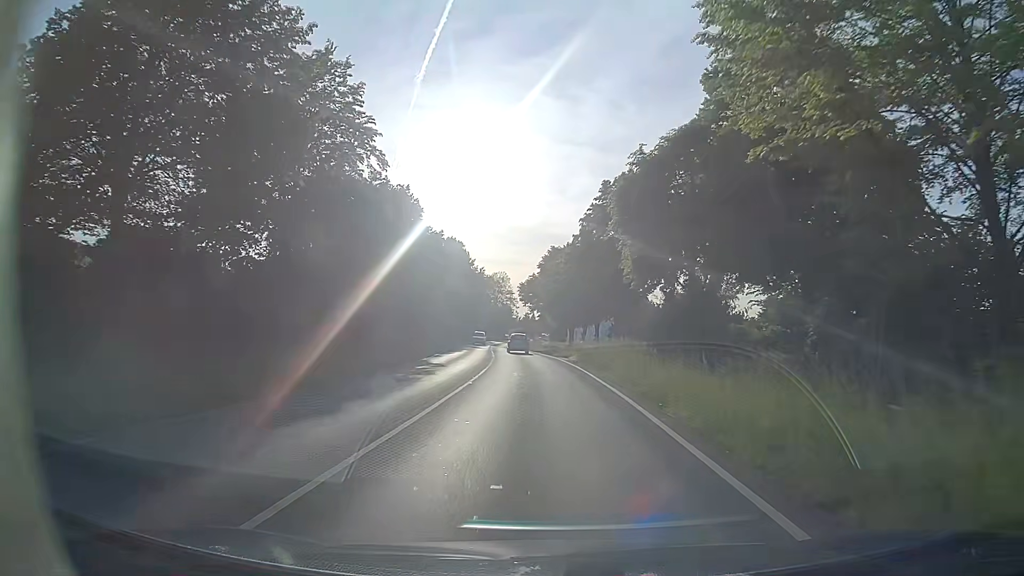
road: primary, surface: asphalt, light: Day
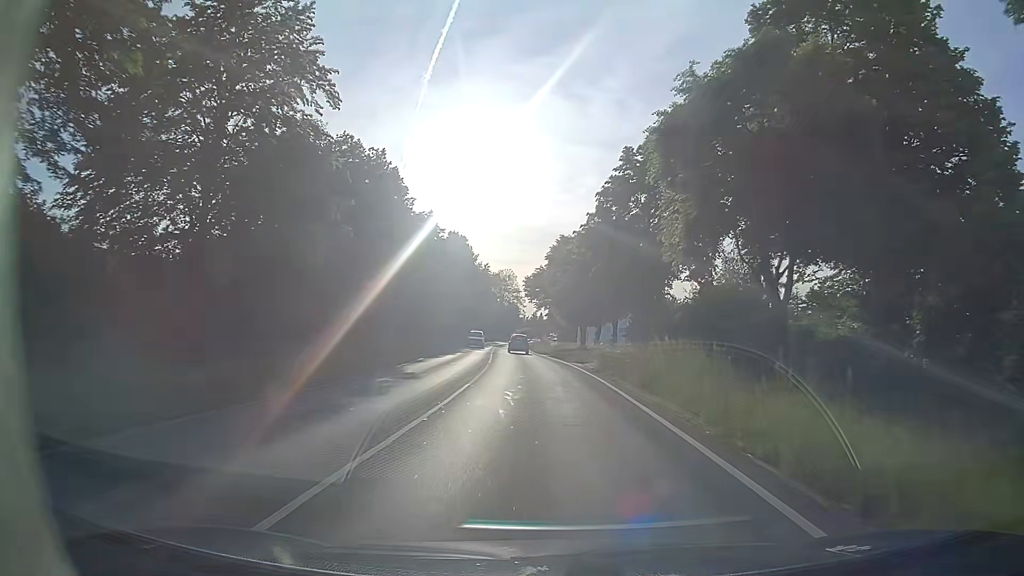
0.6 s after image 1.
(0.0, +8.4) m; 0°
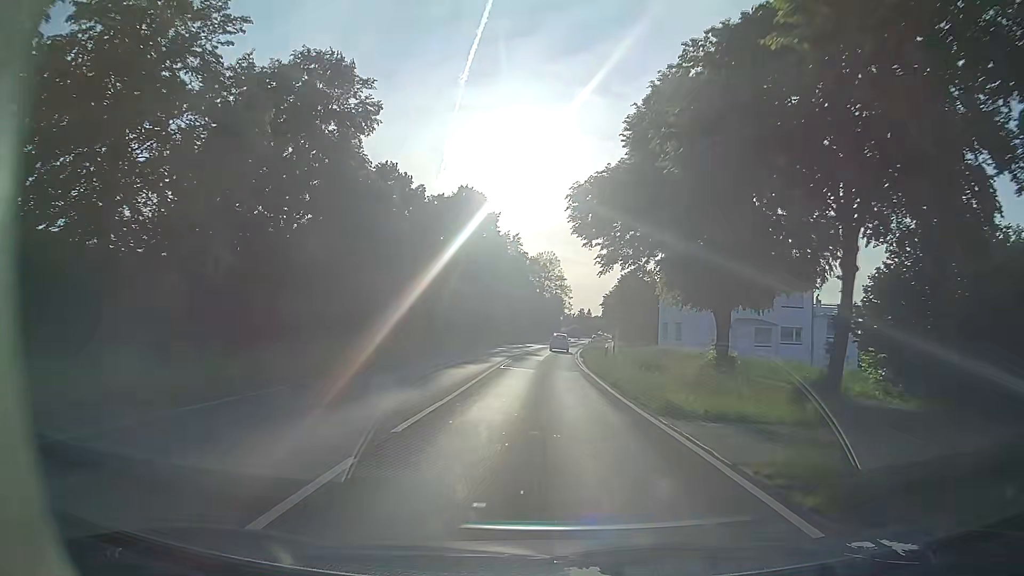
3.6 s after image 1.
(-1.5, +42.0) m; -4°
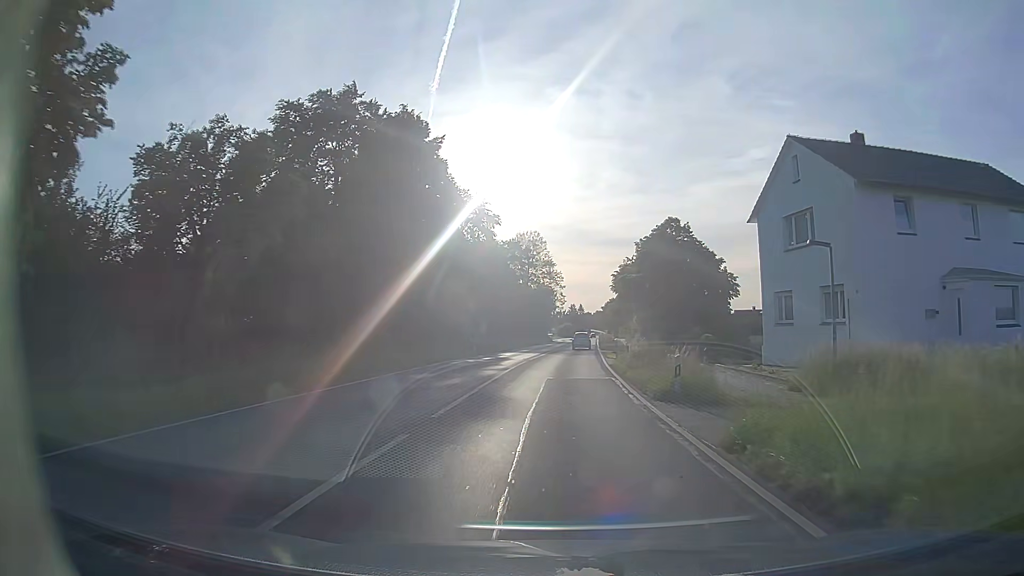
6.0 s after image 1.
(+0.2, +33.9) m; +2°
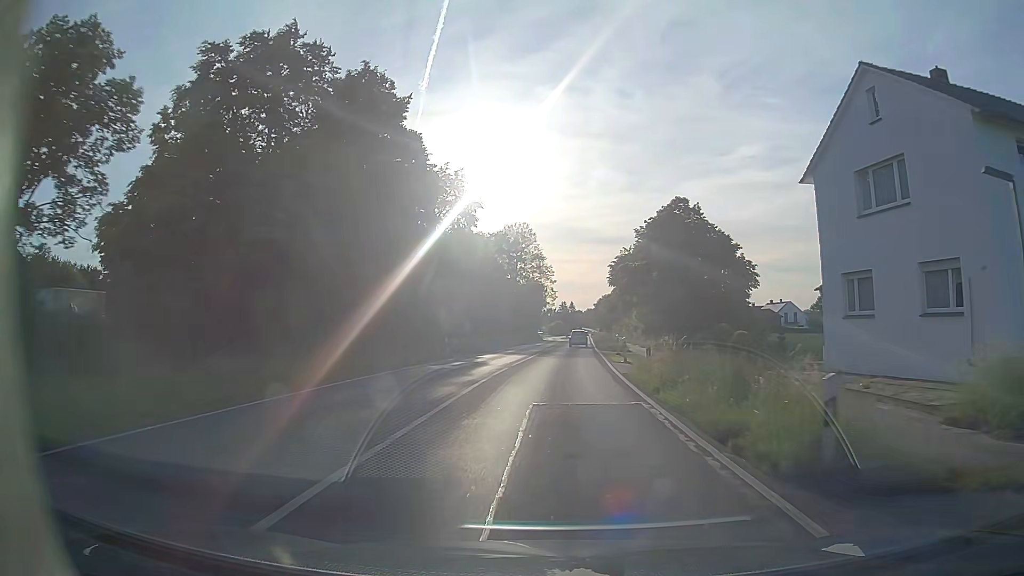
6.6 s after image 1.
(-0.1, +8.5) m; 0°
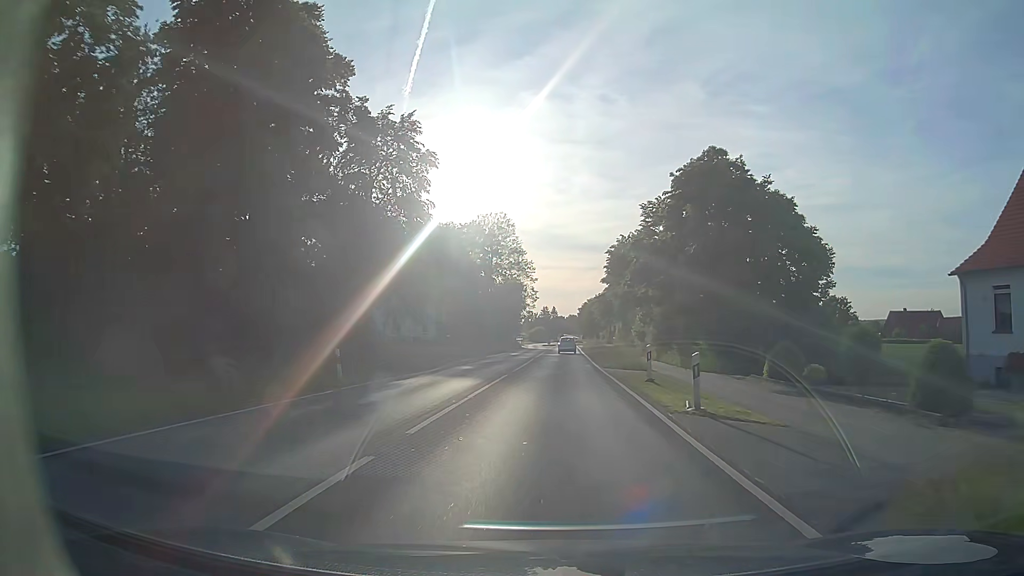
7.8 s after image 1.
(+0.2, +17.1) m; +2°
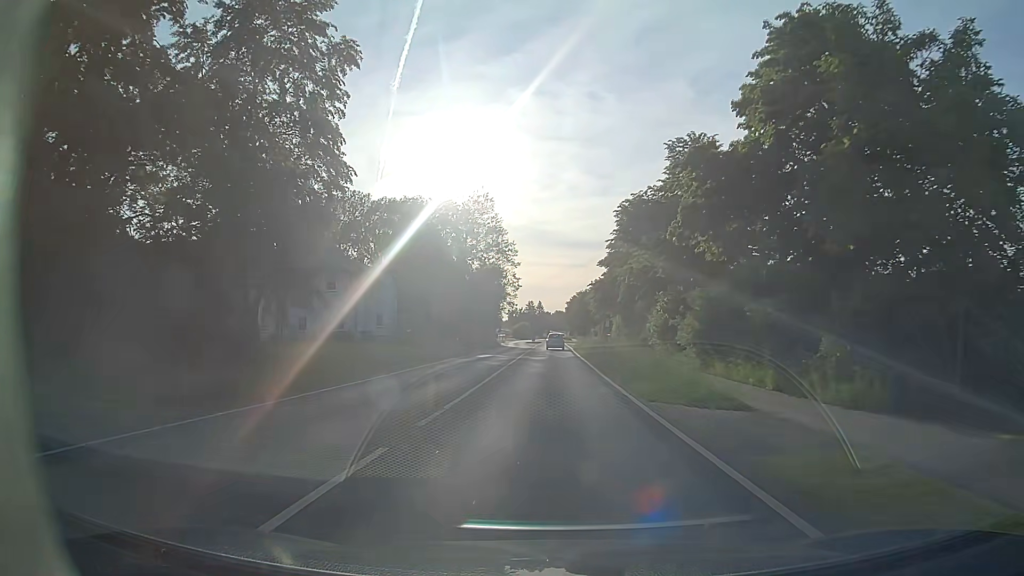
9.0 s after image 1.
(+0.2, +17.3) m; +1°
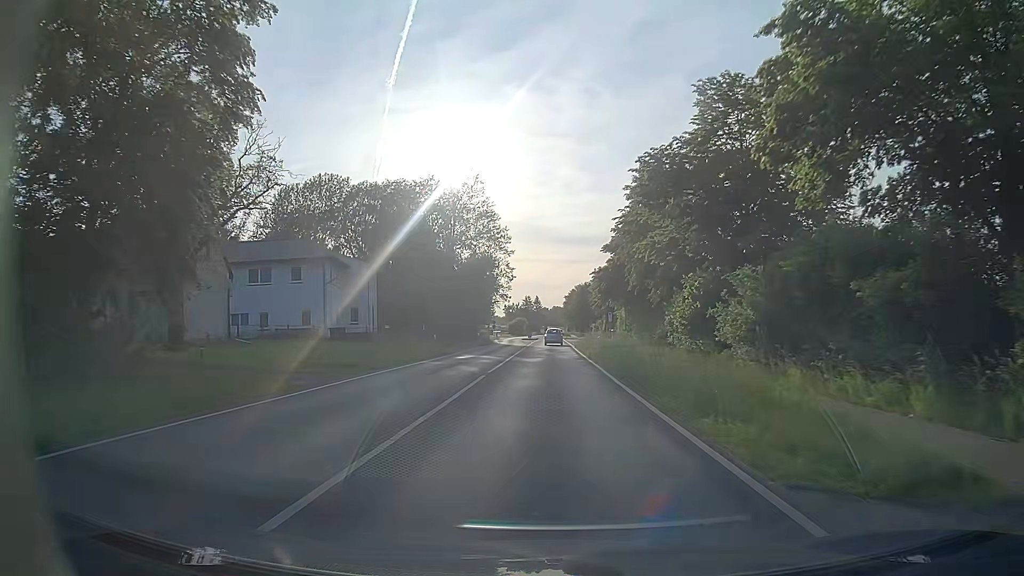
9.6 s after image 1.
(+0.1, +8.7) m; +1°
(0, +10) (0, +20) (0, +30) (0, +40) (0, +50) (0, +60) (0, +70) (0, +80) (0, +90) (0, +100) m
